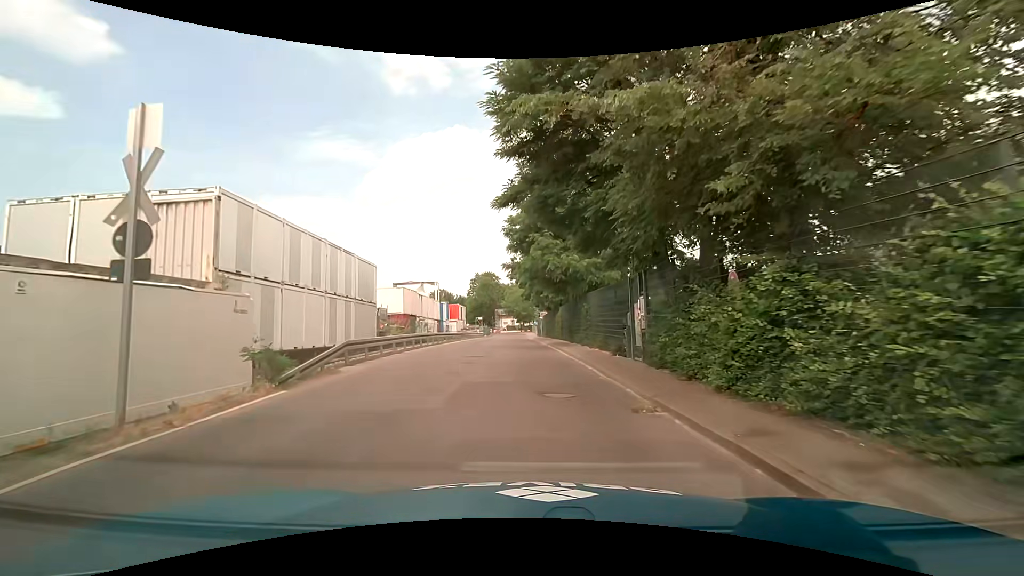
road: residential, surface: asphalt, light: Day
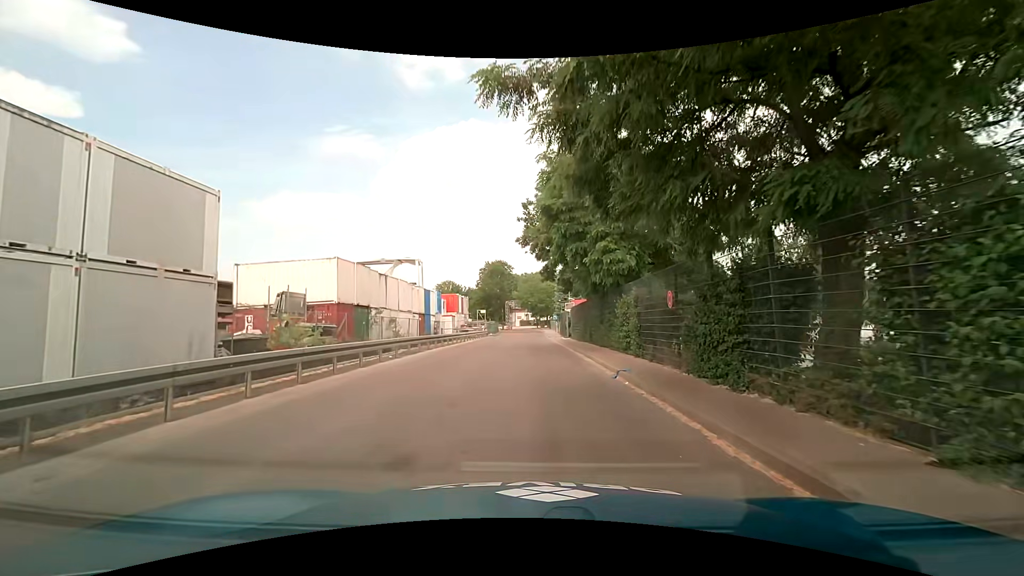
(-0.6, +20.4) m; -2°
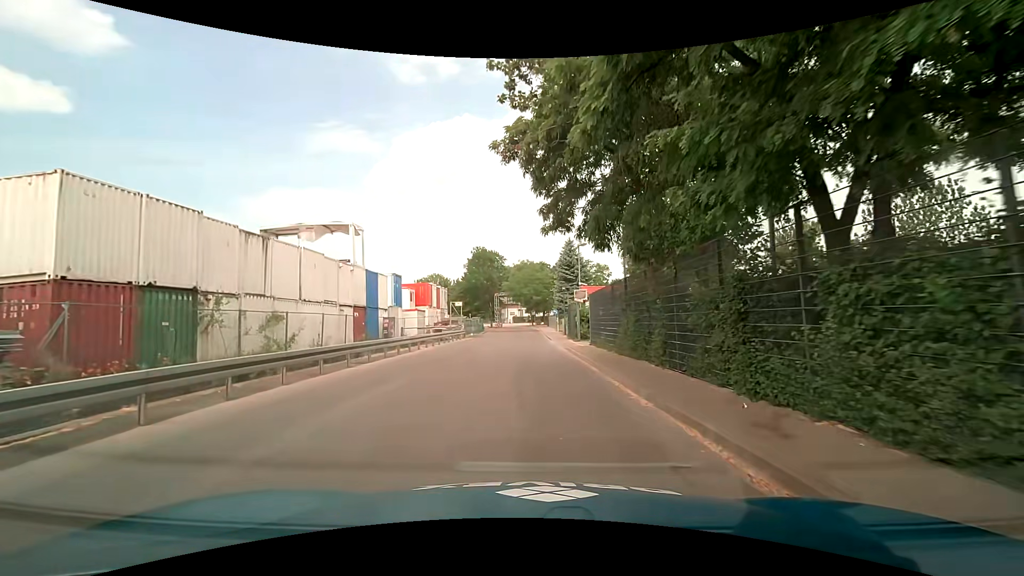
(+0.1, +16.3) m; +2°
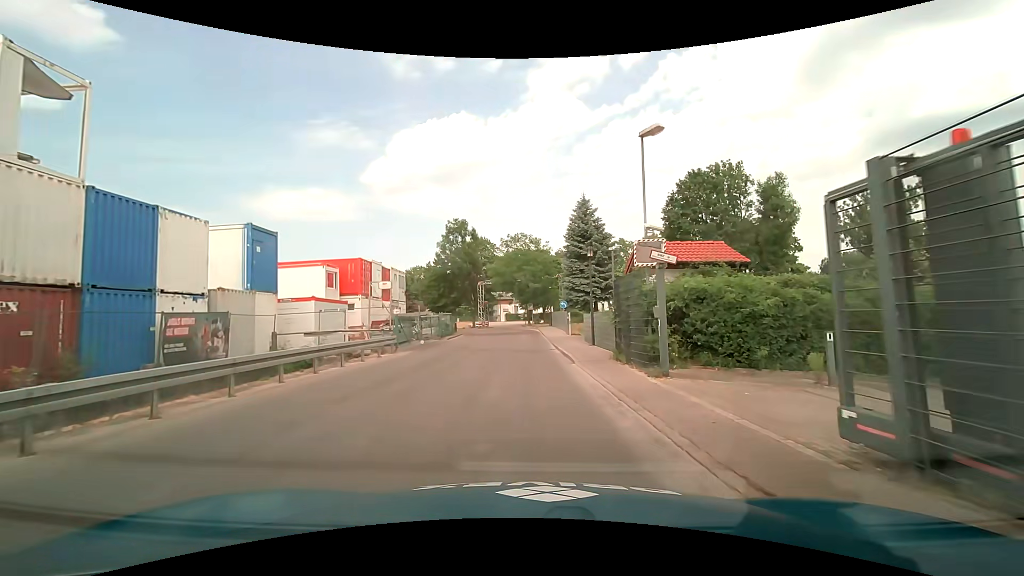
(-0.3, +21.3) m; 0°
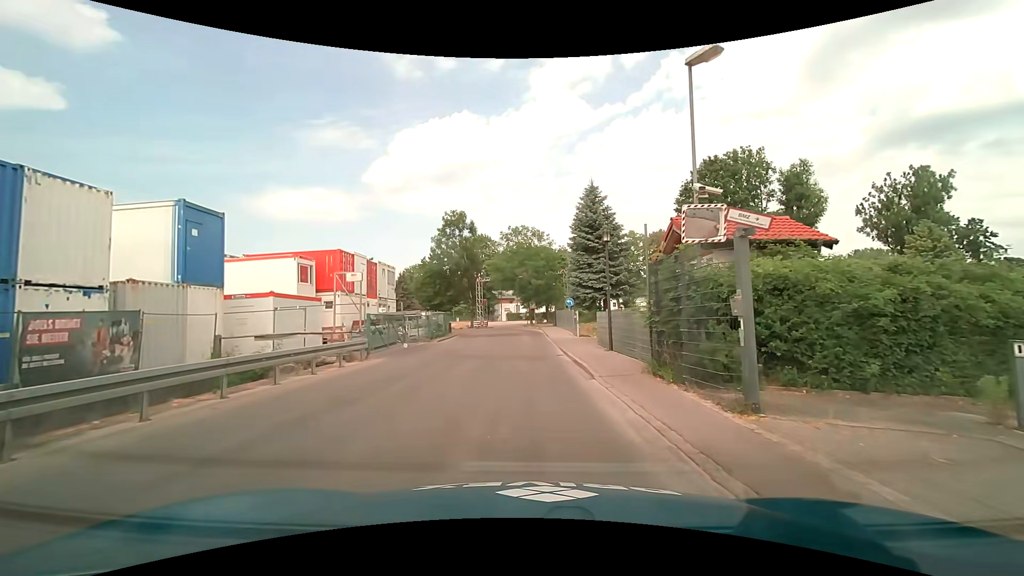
(0.0, +4.2) m; -1°
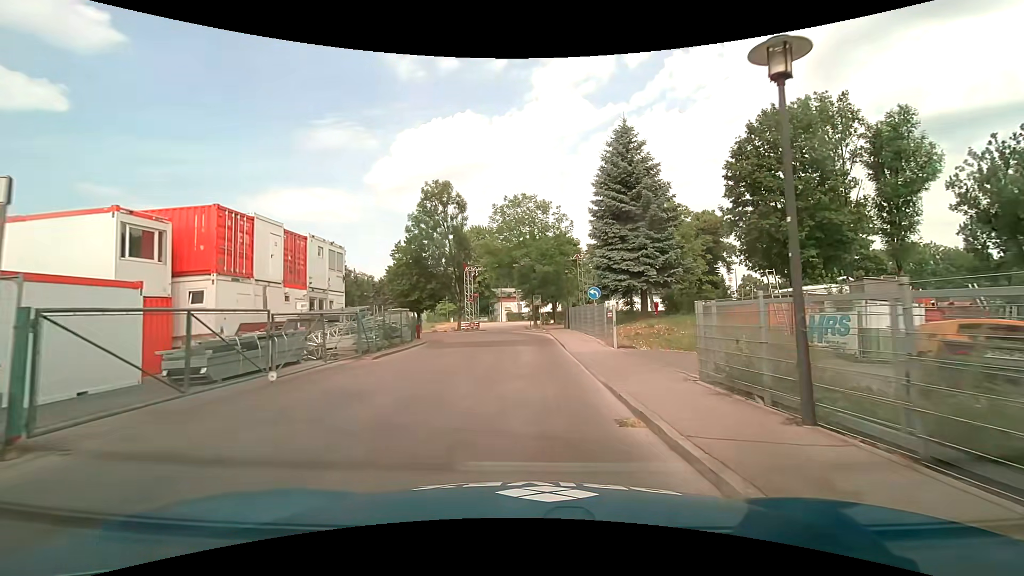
(0.0, +12.6) m; 0°
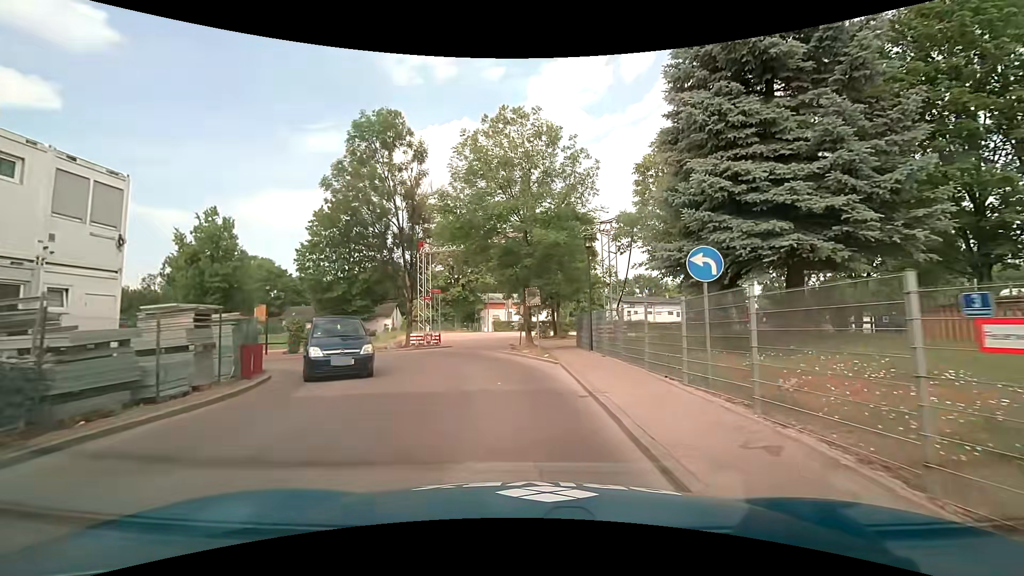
(+0.1, +16.2) m; +1°
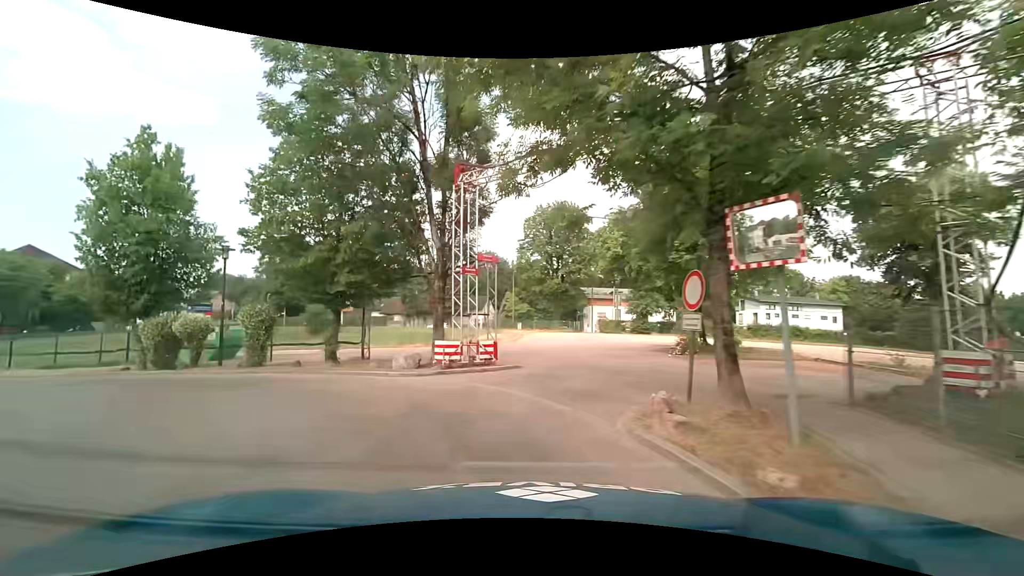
(-0.9, +14.3) m; -13°
